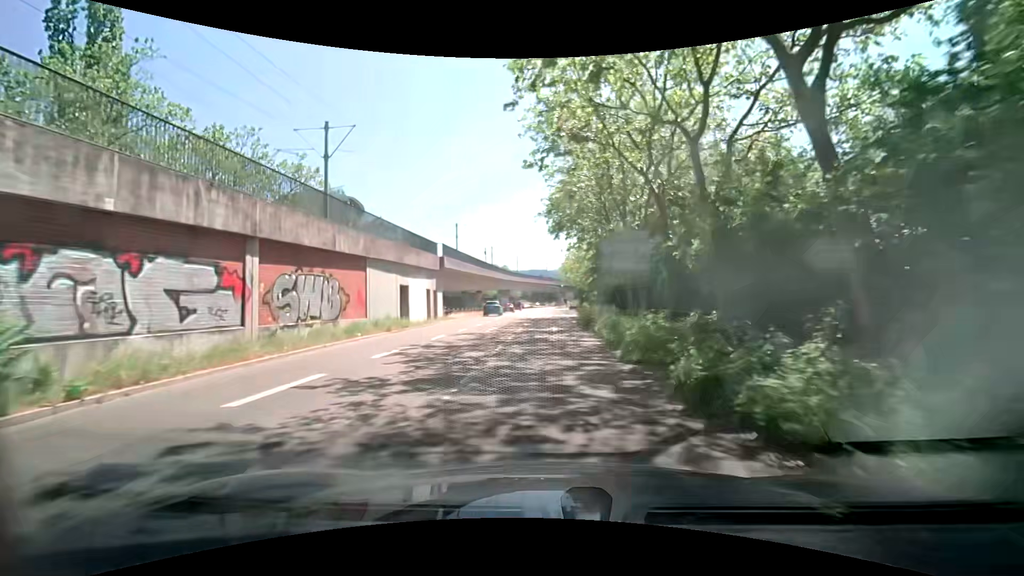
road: tertiary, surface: asphalt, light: Day
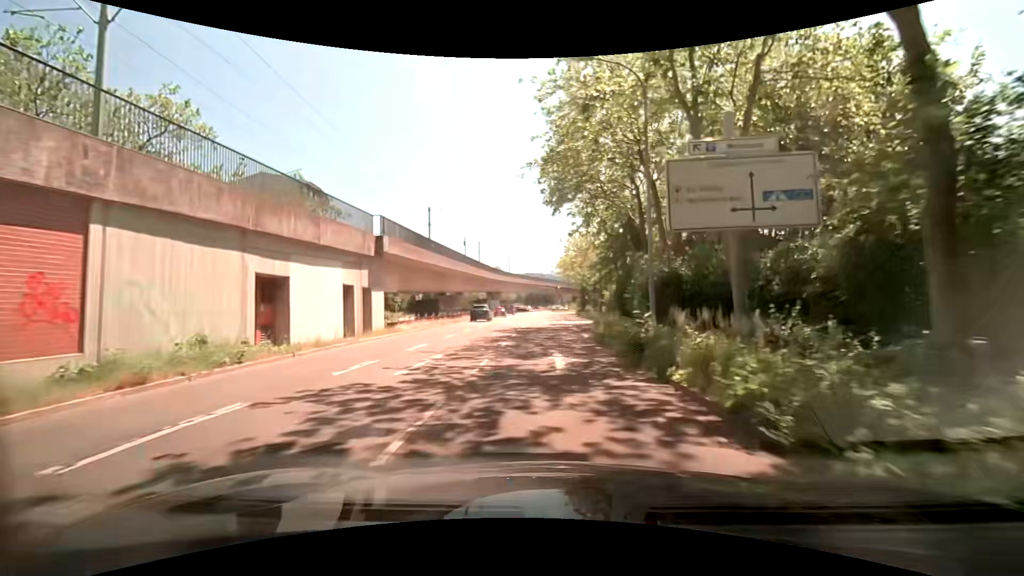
(+0.1, +14.4) m; +1°
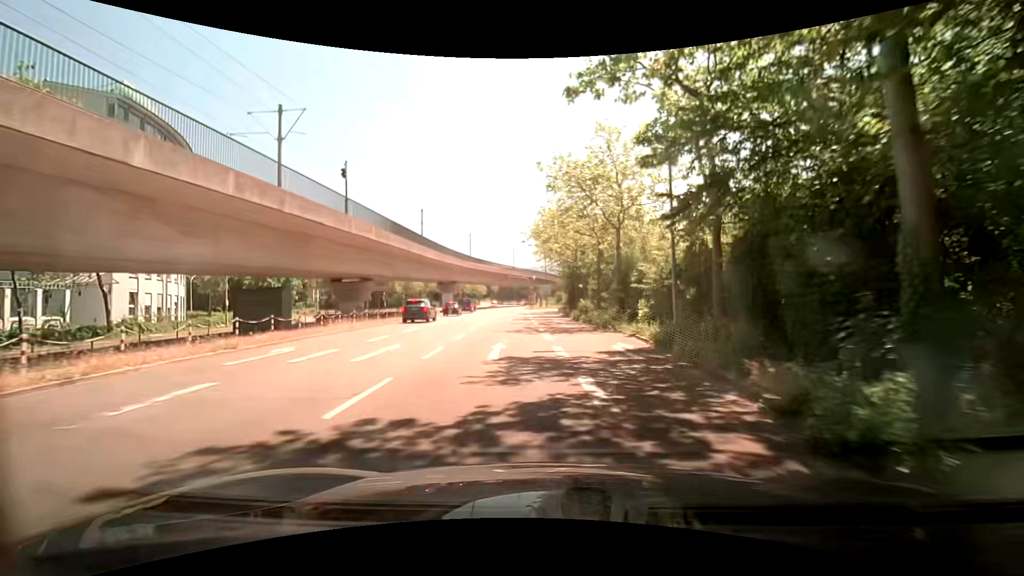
(+0.4, +28.5) m; +3°
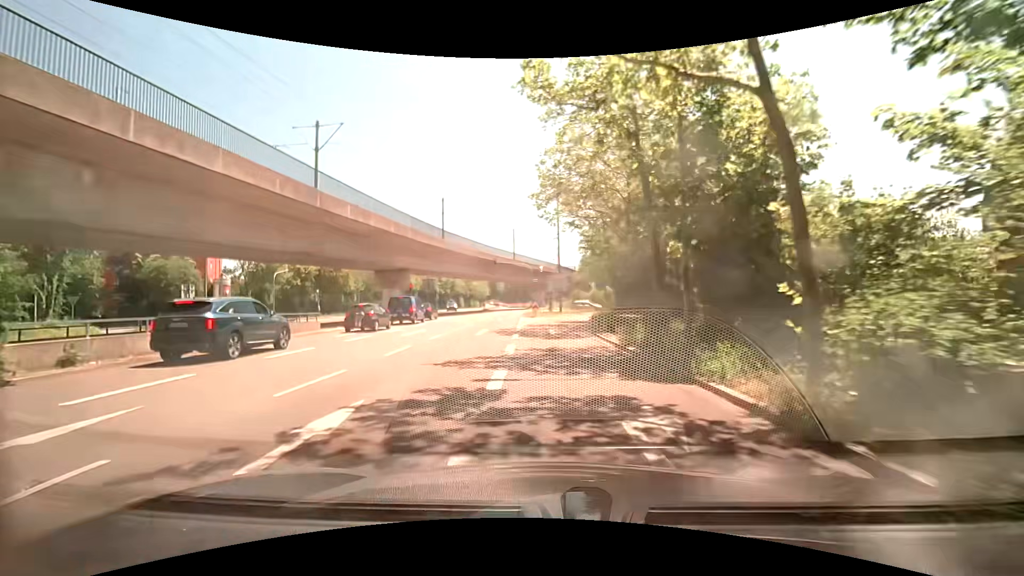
(-0.4, +34.4) m; -2°
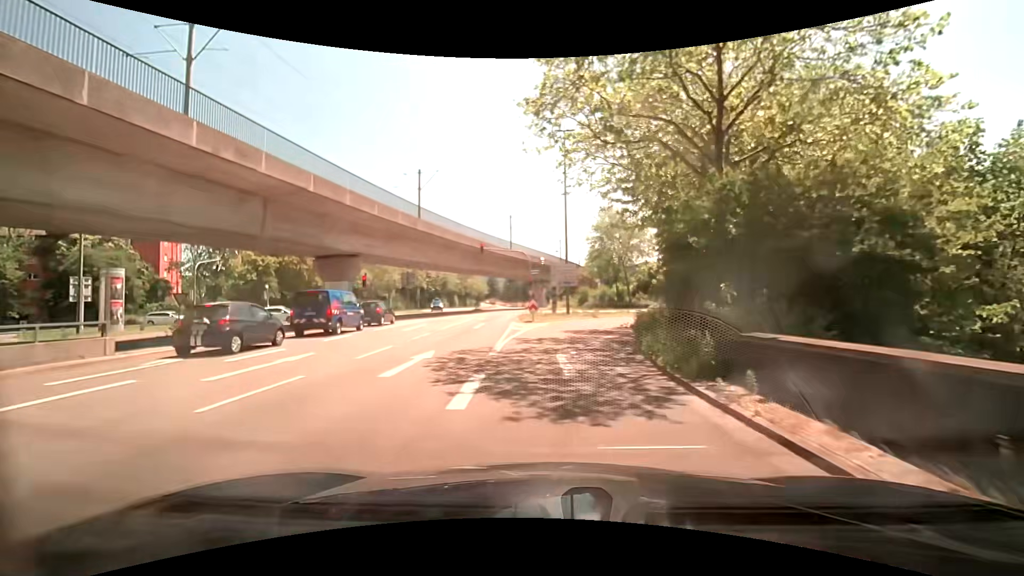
(0.0, +13.1) m; 0°
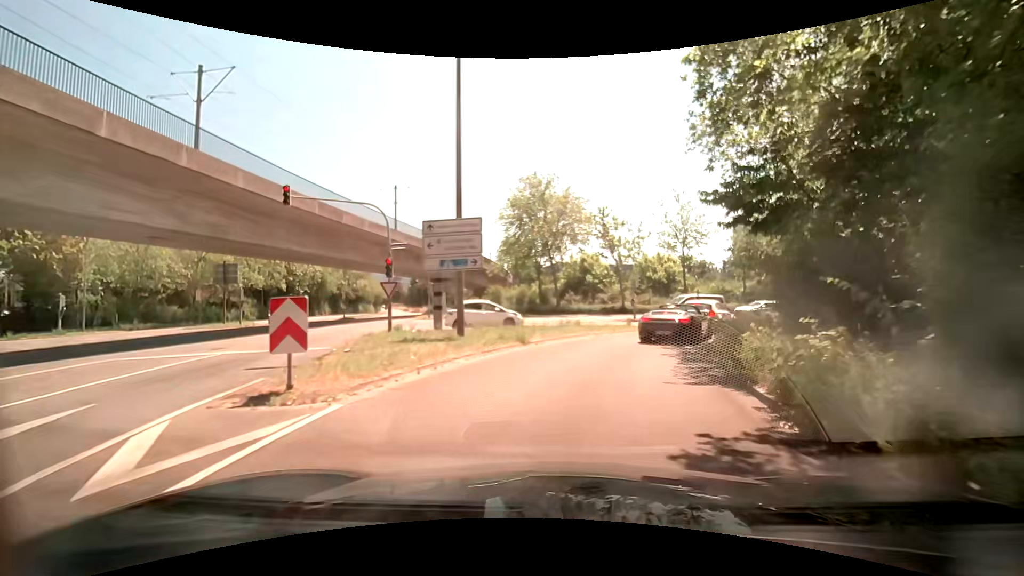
(+1.4, +20.9) m; +10°
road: secondary_link
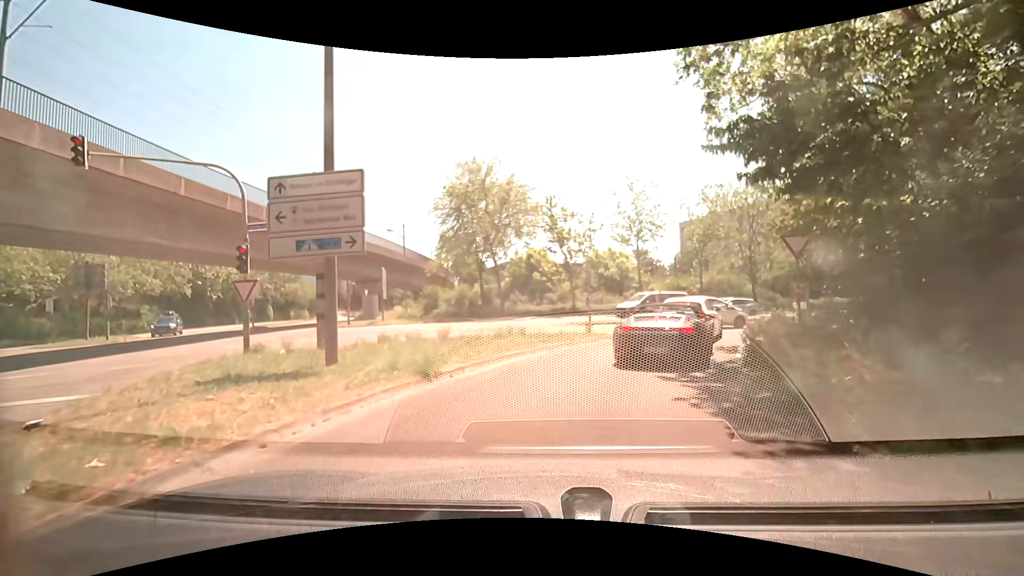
(+0.3, +5.8) m; +6°
